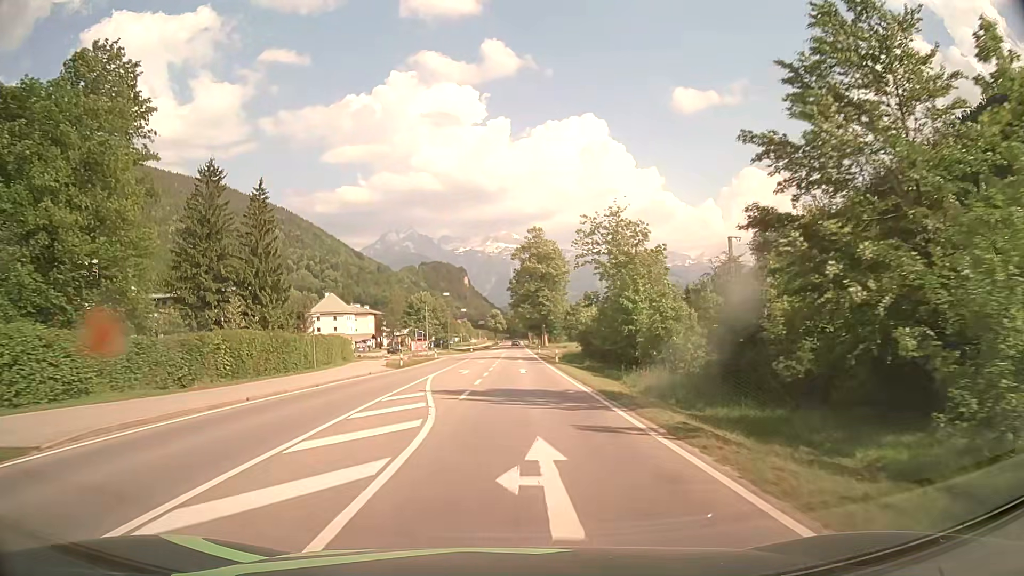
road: primary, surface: asphalt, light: Day
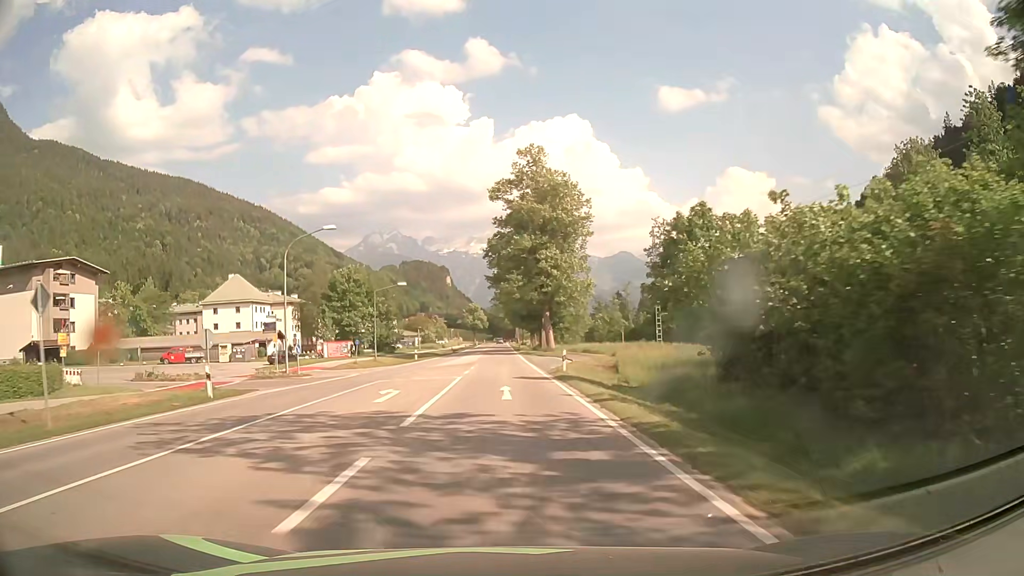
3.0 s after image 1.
(+1.3, +54.0) m; +1°
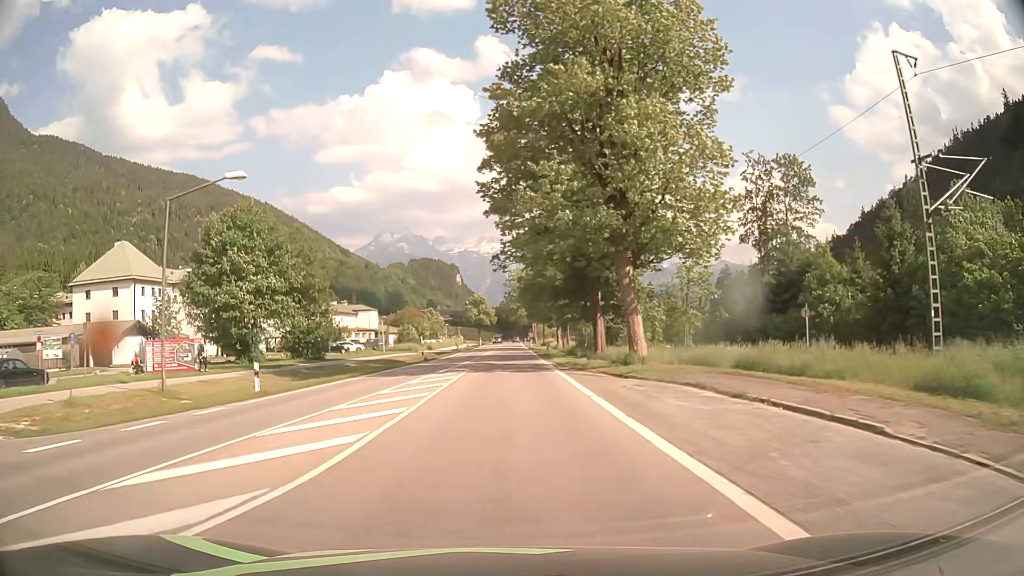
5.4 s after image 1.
(-0.2, +43.1) m; -1°
(0, +10) (0, +20) (0, +30) (0, +40) (0, +50) (+1, +60) (+1, +70) (+1, +80) (+1, +90) (+1, +100) m
